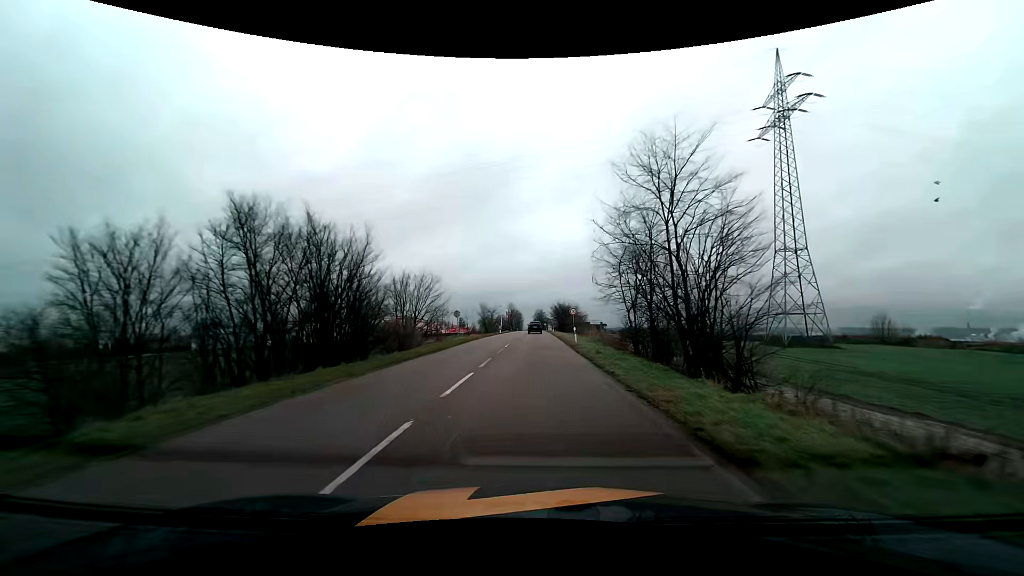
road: tertiary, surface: asphalt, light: Day
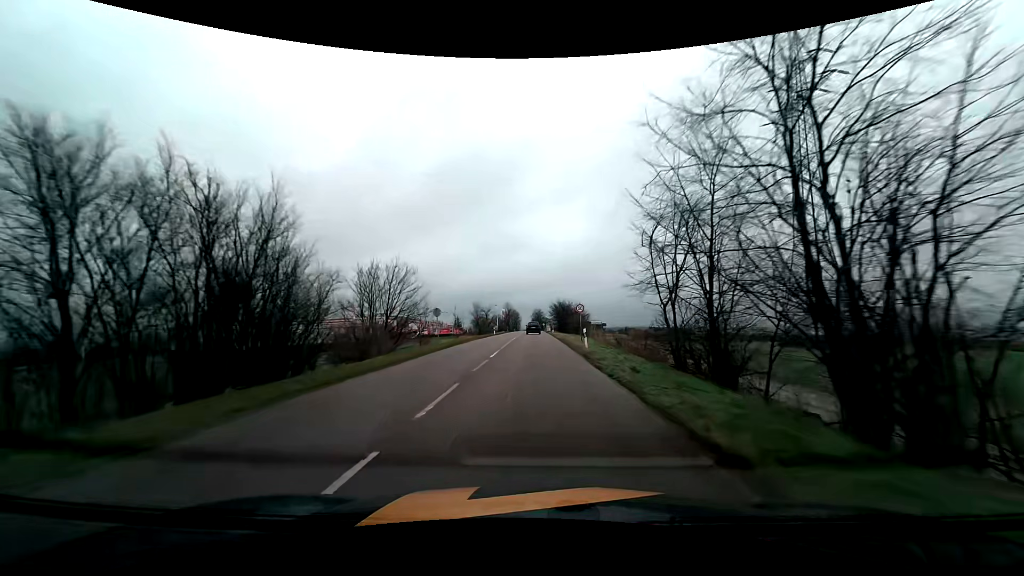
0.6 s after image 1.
(0.0, +8.0) m; 0°
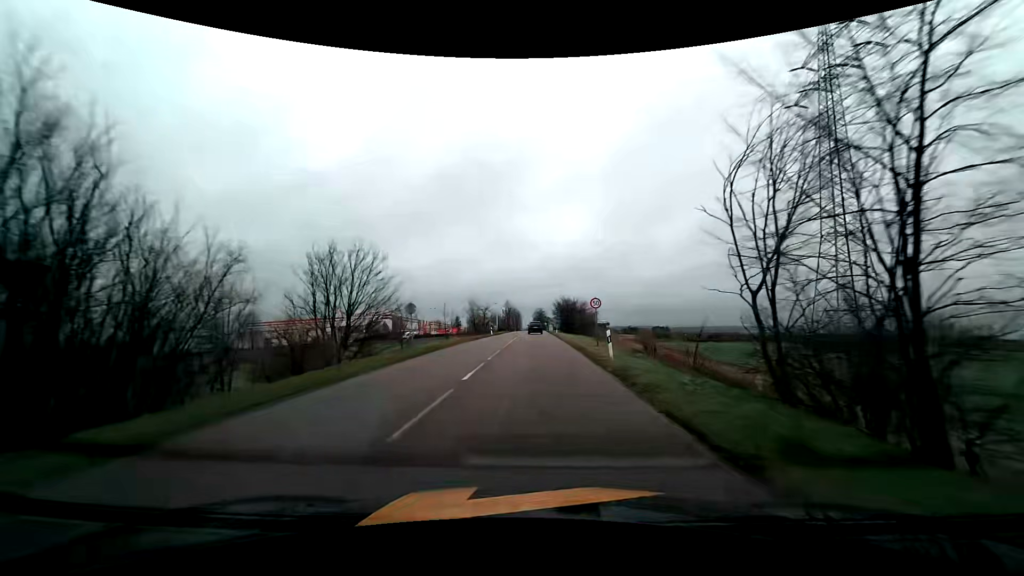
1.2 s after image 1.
(0.0, +7.8) m; -1°
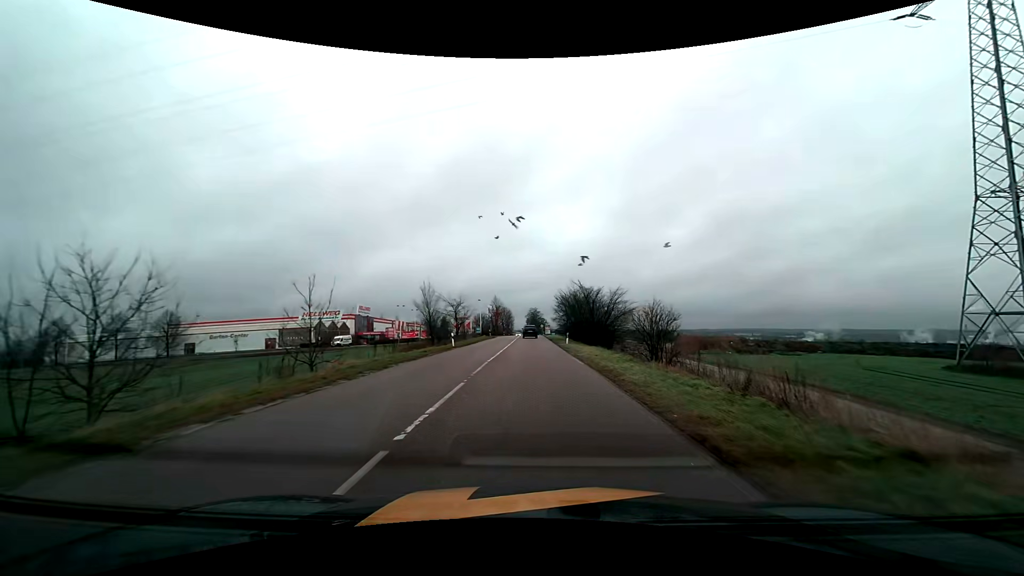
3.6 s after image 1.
(+0.2, +29.5) m; +1°
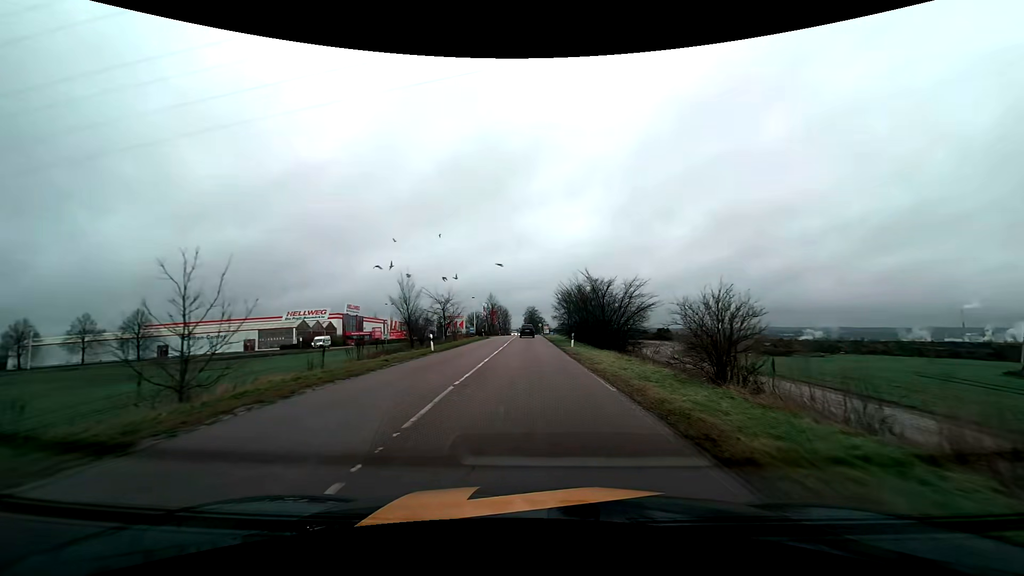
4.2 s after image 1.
(0.0, +7.3) m; 0°
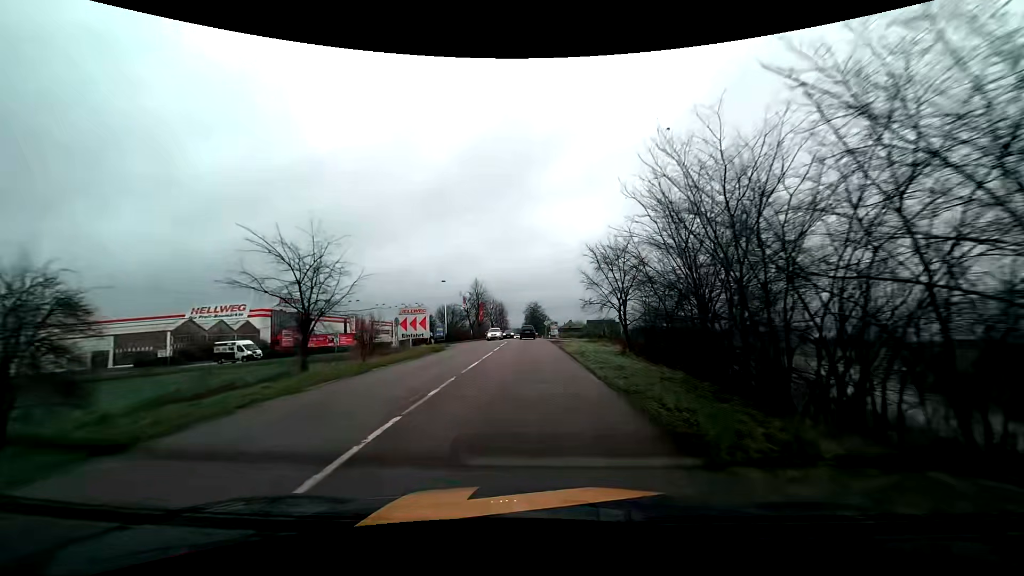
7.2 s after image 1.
(-0.2, +36.8) m; 0°
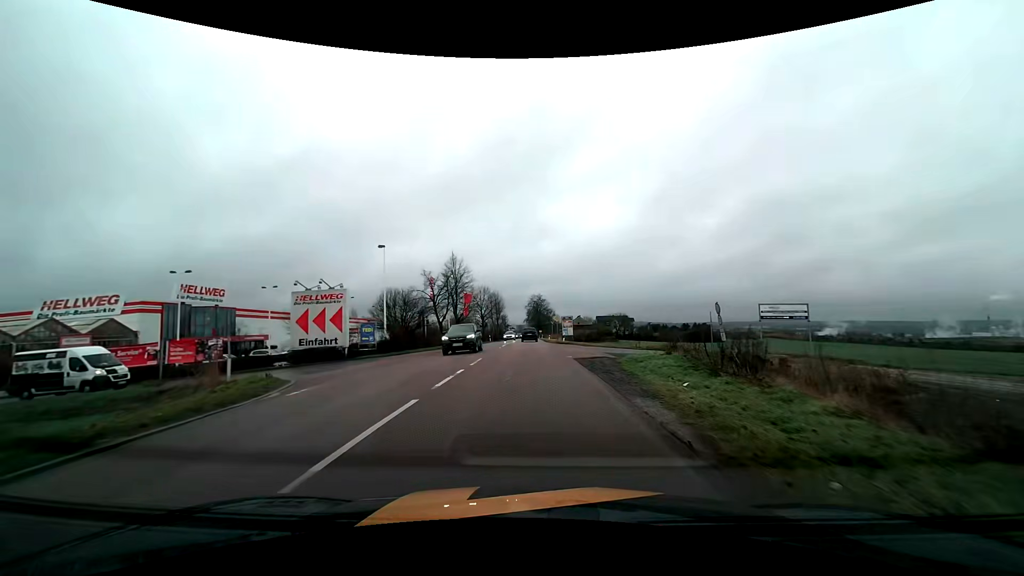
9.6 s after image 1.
(0.0, +28.7) m; 0°
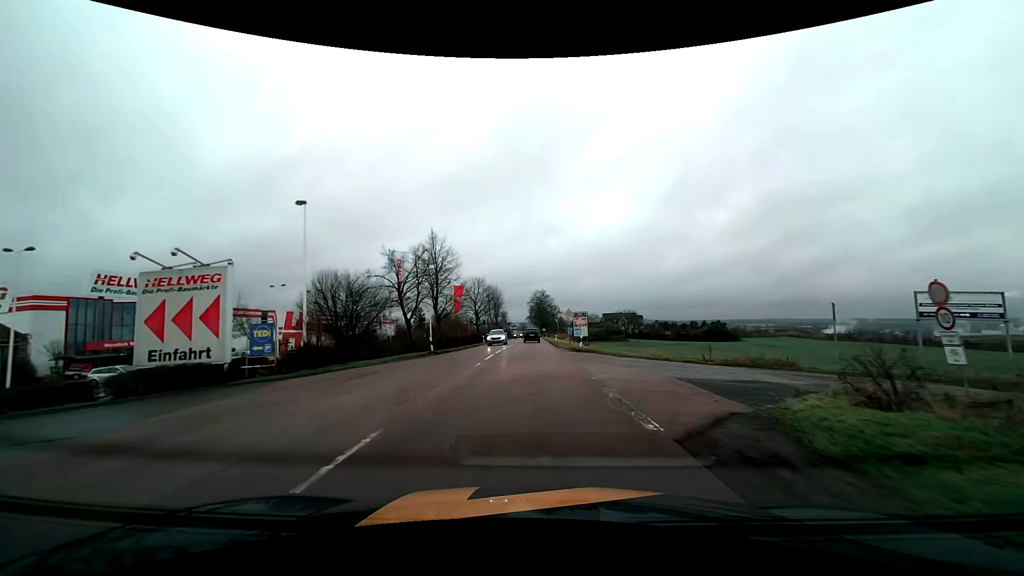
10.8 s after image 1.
(-0.2, +14.0) m; -1°
(0, +10) (0, +20) (0, +30) (0, +40) (0, +50) (0, +60) (0, +70) (0, +80) (0, +90) (0, +100) m
